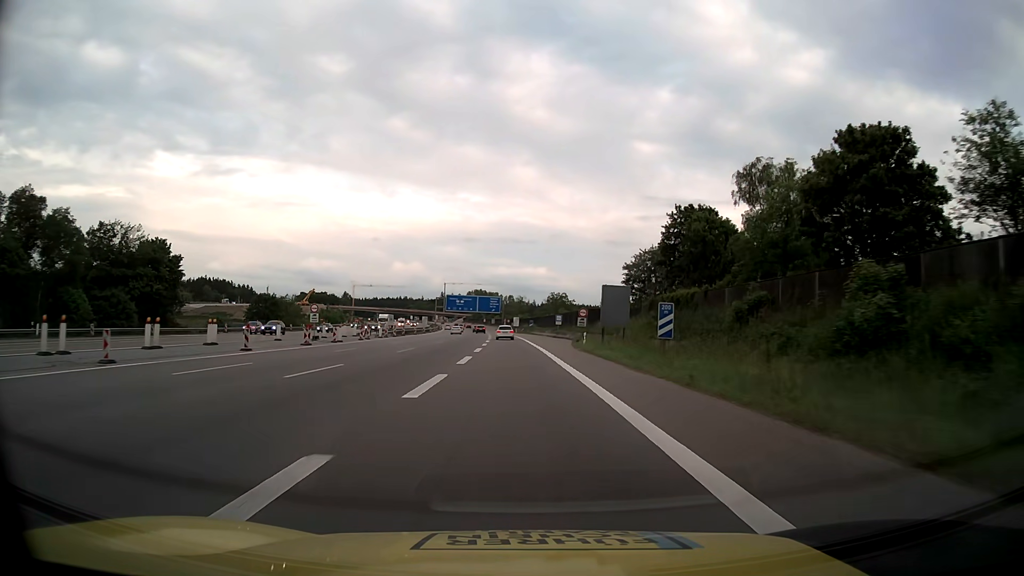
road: motorway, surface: asphalt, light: Day
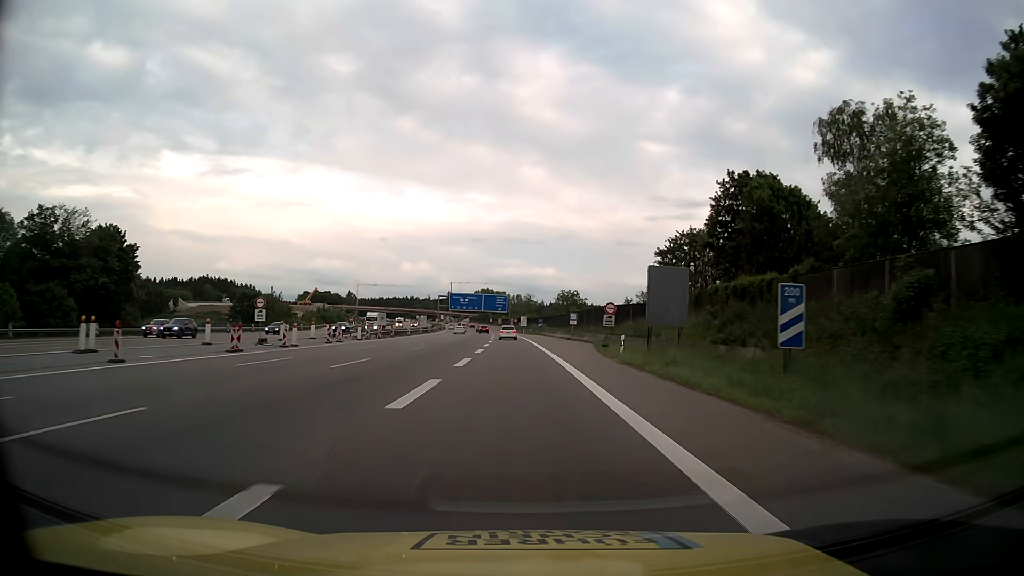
(-0.1, +13.5) m; -1°
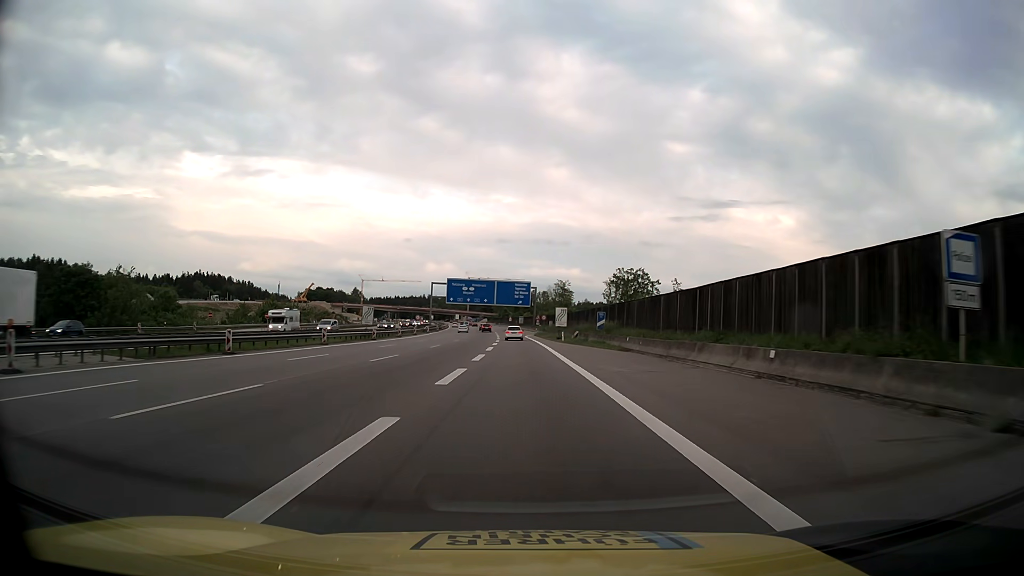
(-1.5, +67.6) m; -2°
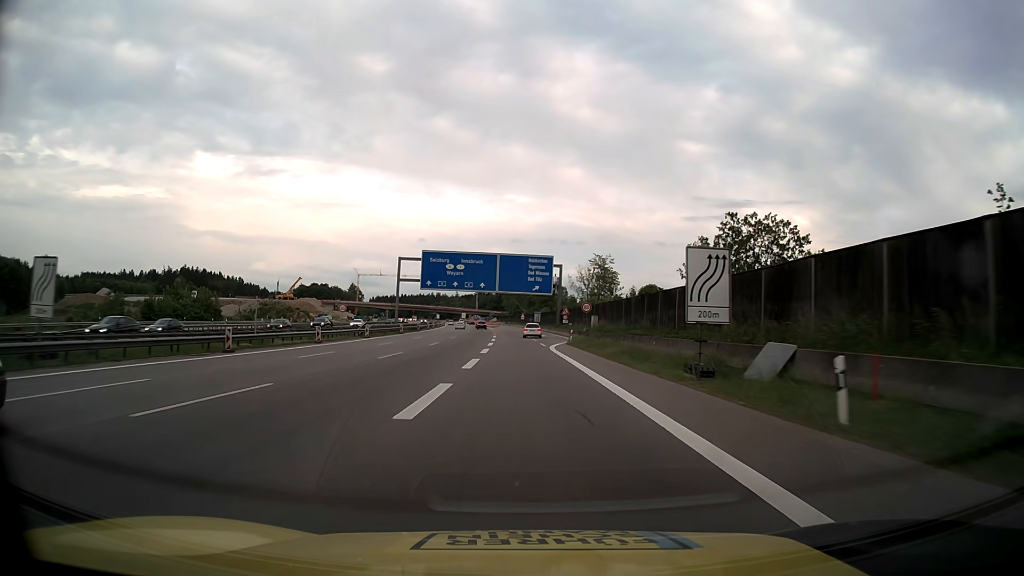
(-0.8, +54.1) m; -1°
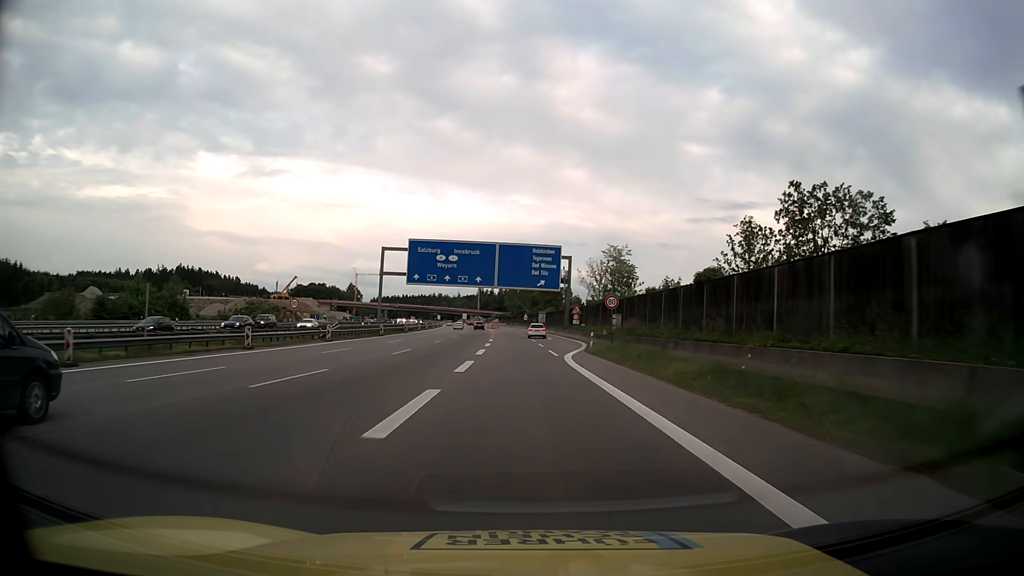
(0.0, +13.5) m; 0°
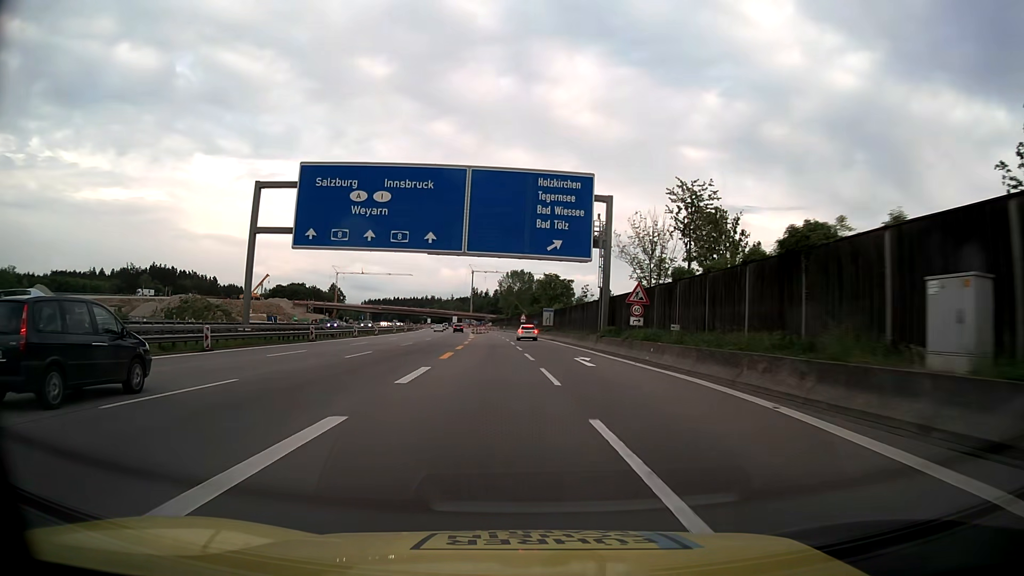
(-0.1, +40.5) m; 0°
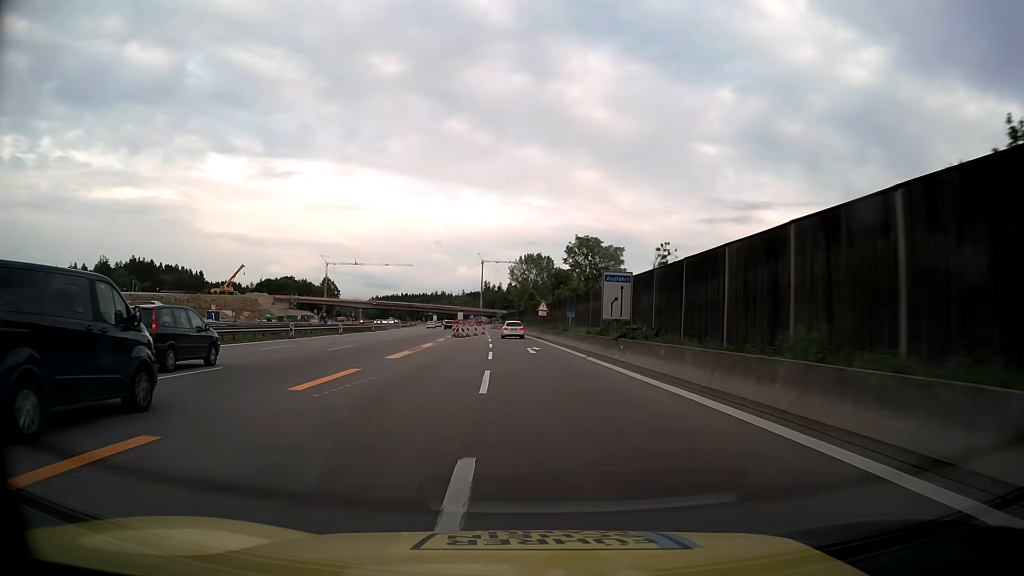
(-0.4, +50.6) m; -1°
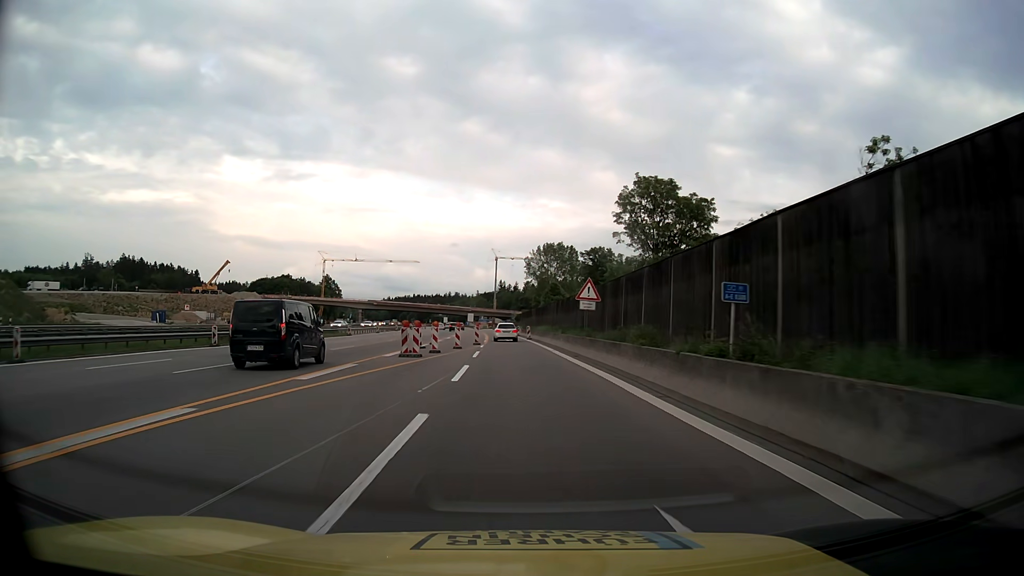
(-0.3, +33.0) m; -1°
(0, +10) (0, +20) (0, +30) (-1, +40) (-1, +50) (-2, +60) (-2, +70) (-3, +80) (-4, +90) (-4, +100) m
